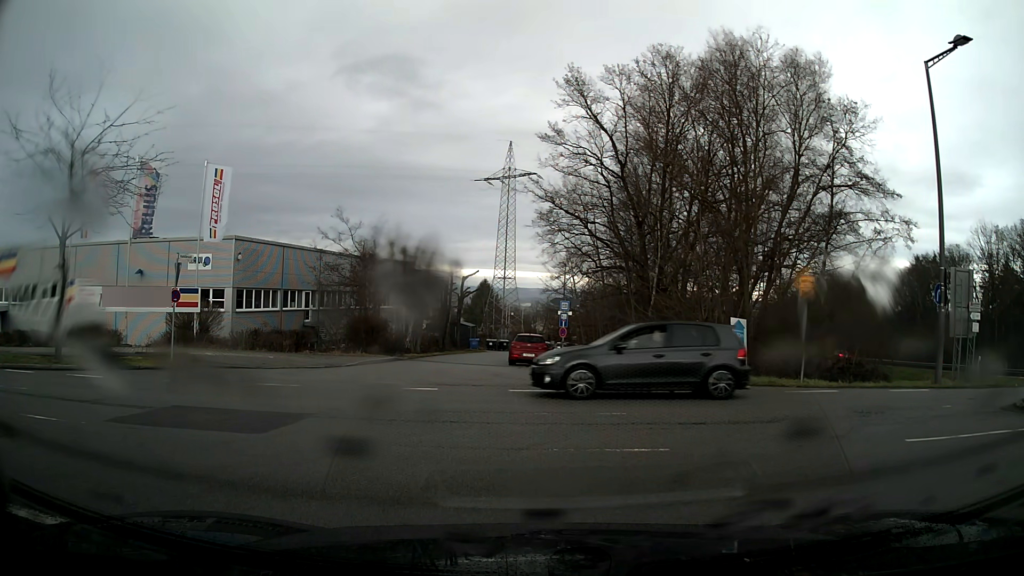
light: Day
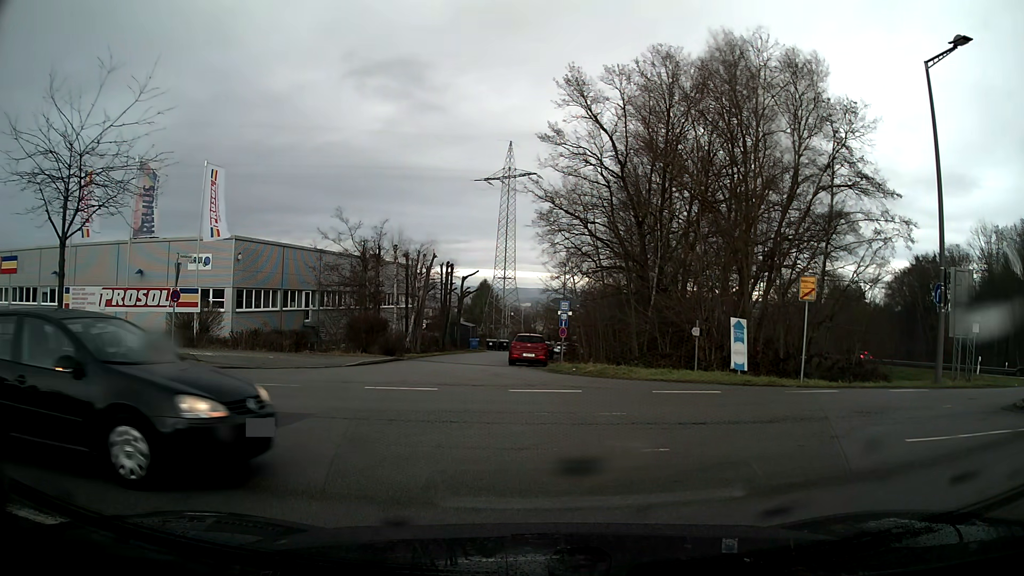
(0.0, 0.0) m; 0°
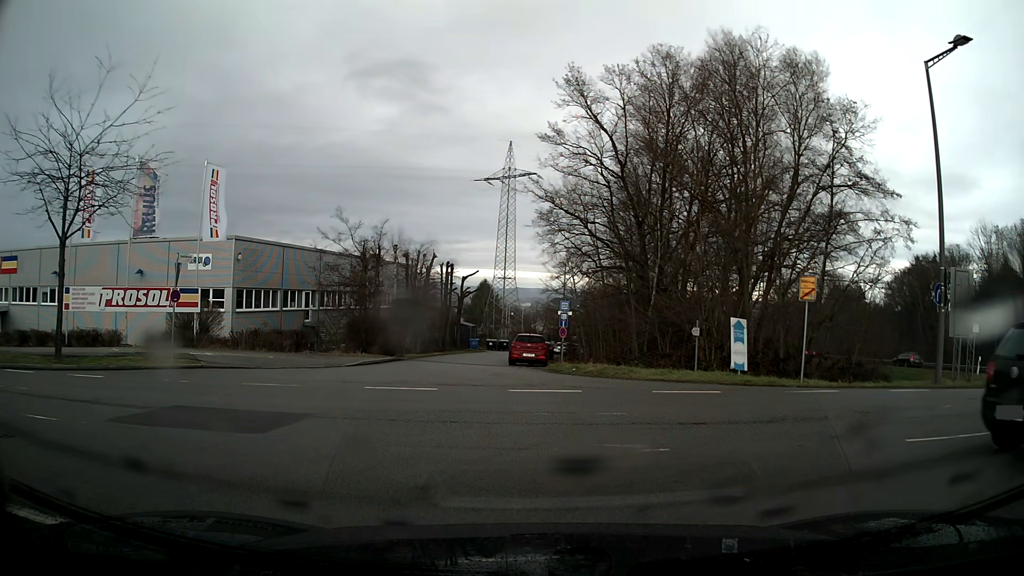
(0.0, 0.0) m; 0°
